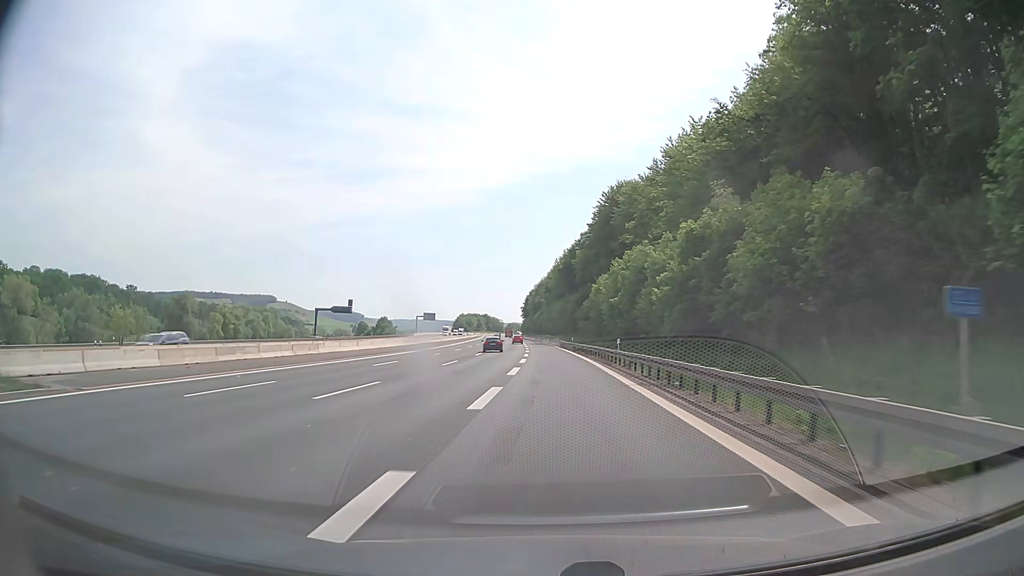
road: motorway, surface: asphalt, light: Day
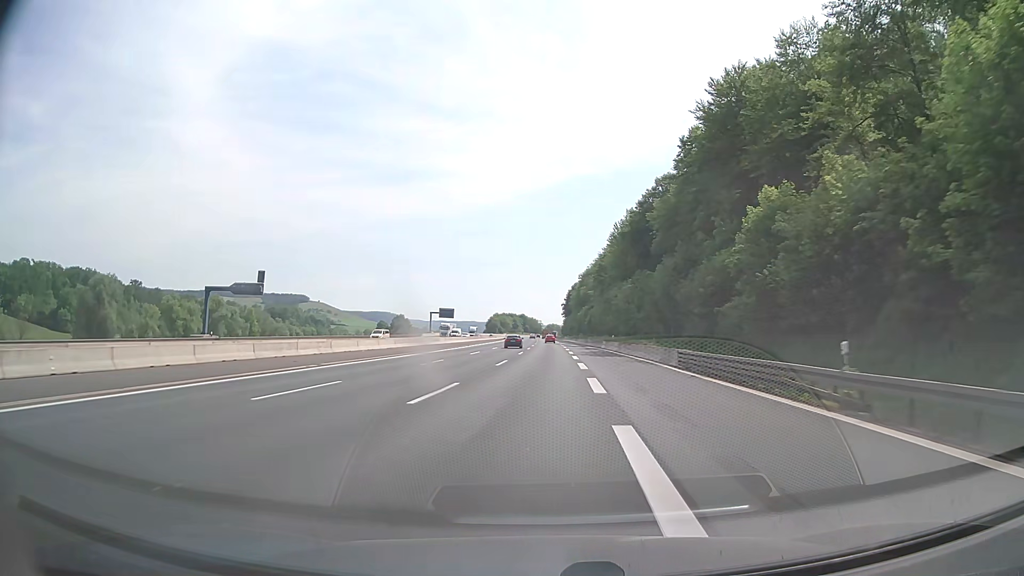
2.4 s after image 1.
(-2.3, +57.1) m; -4°
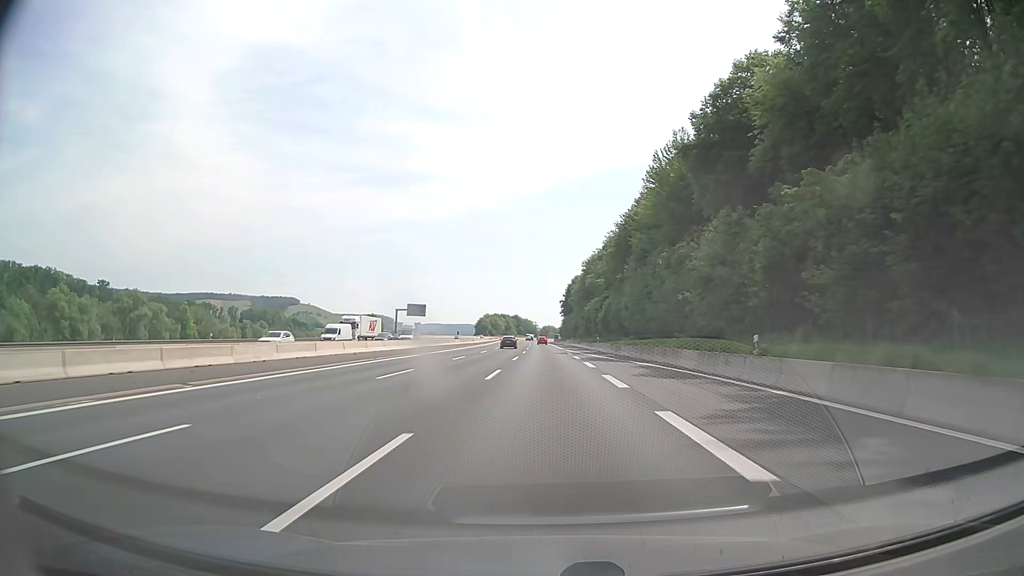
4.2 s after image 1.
(+0.1, +46.4) m; 0°
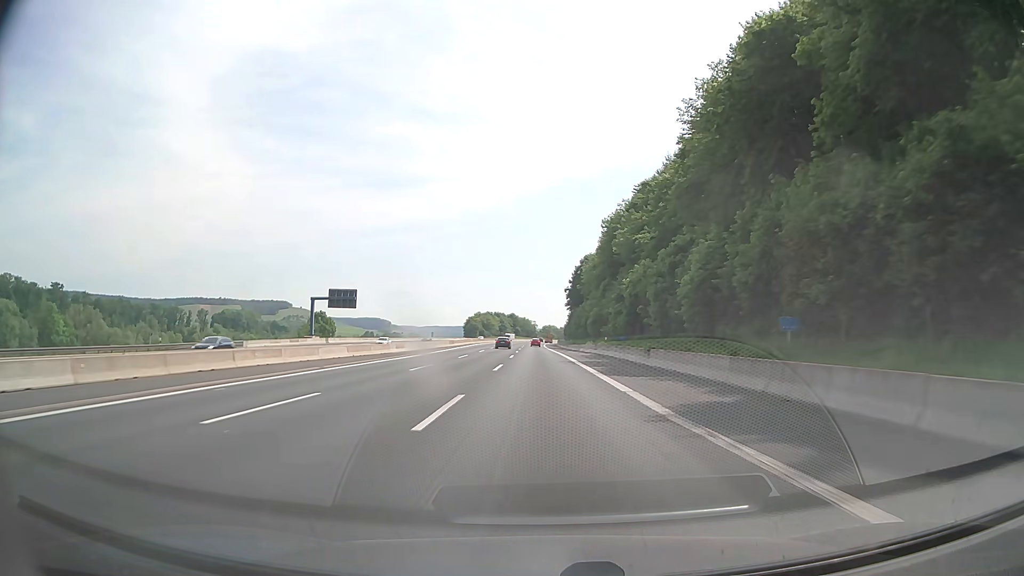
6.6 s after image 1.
(+0.2, +65.7) m; 0°
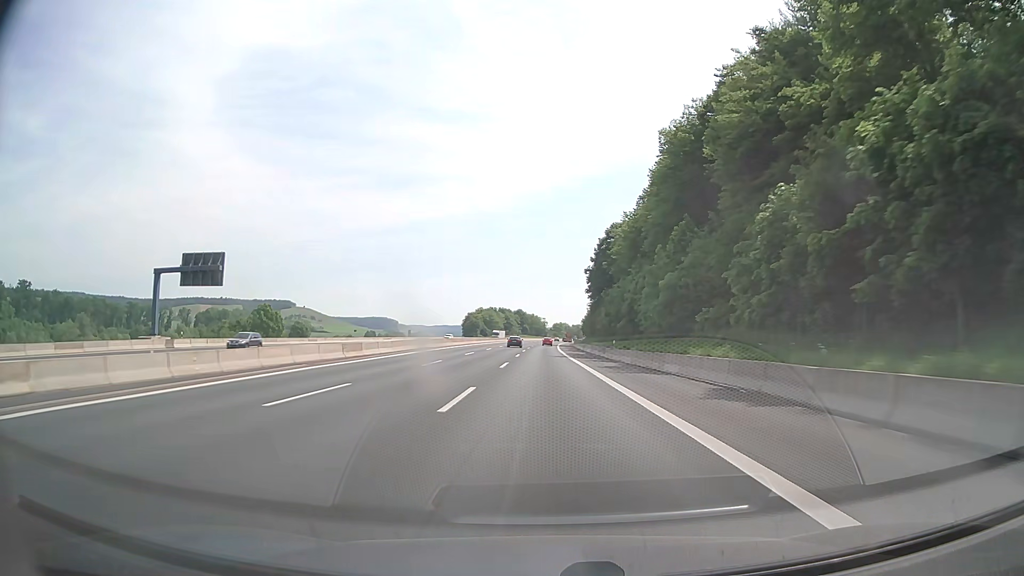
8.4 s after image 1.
(-0.5, +51.8) m; -1°
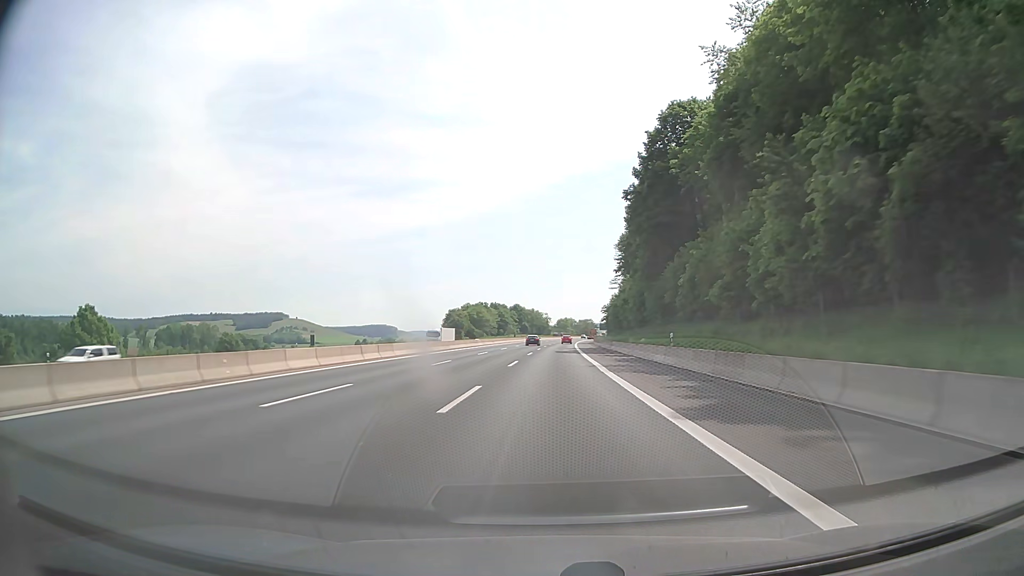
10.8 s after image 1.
(0.0, +72.1) m; 0°
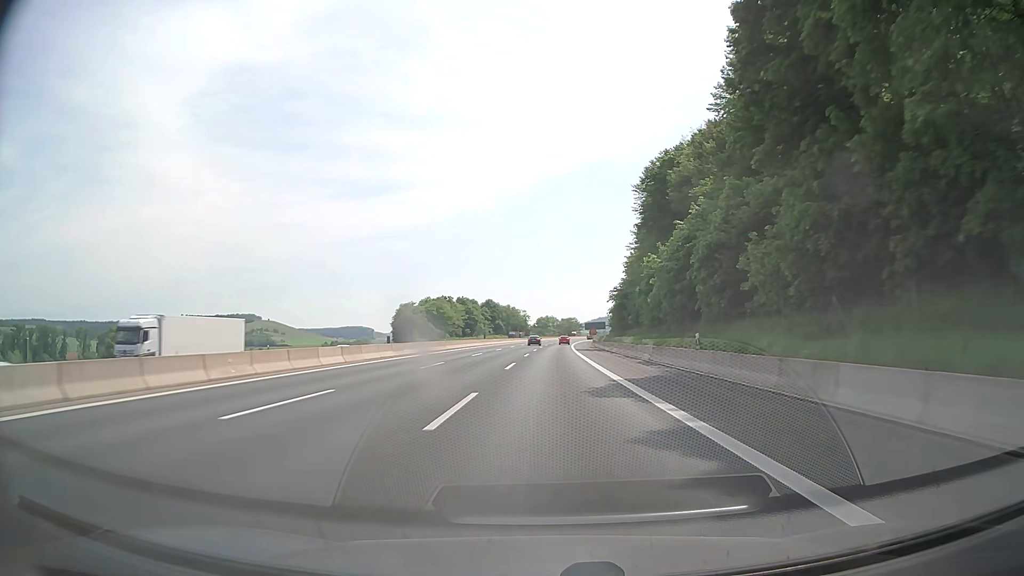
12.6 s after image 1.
(+0.7, +55.9) m; +2°
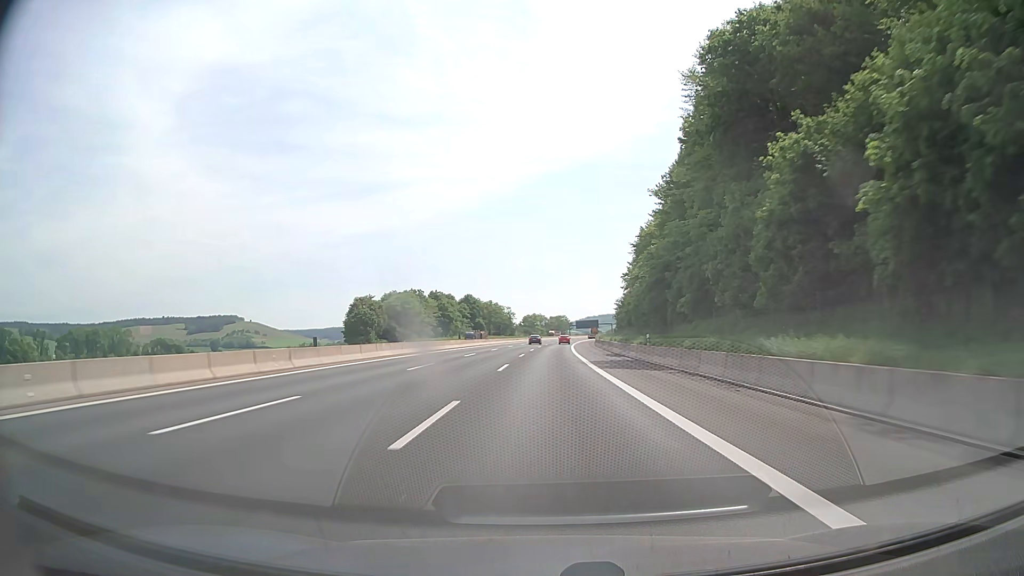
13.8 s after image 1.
(+0.4, +37.9) m; +1°
(0, +10) (0, +20) (0, +30) (0, +40) (+1, +50) (+1, +60) (+1, +70) (+1, +80) (+2, +90) (+2, +100) m
